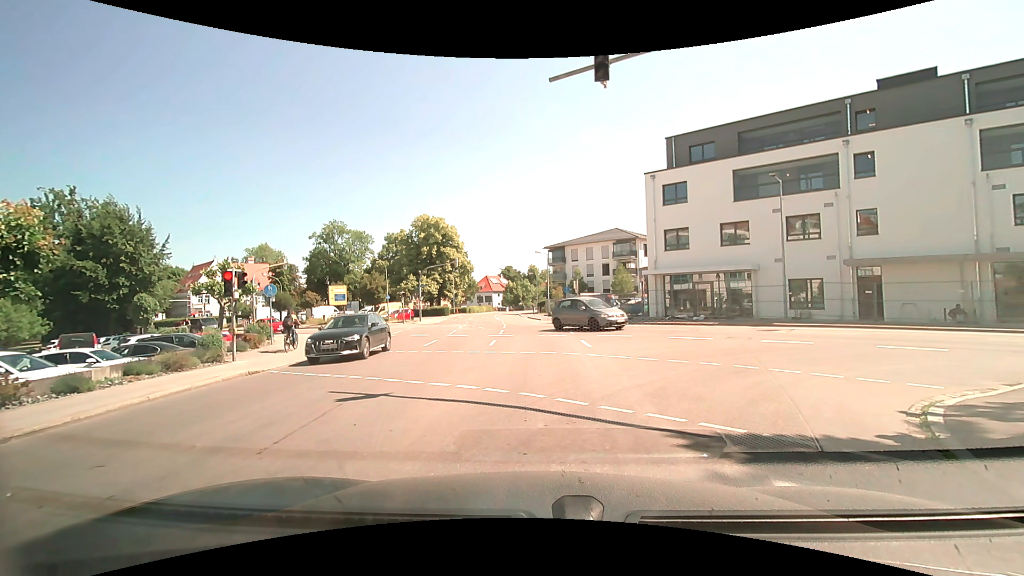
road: tertiary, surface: asphalt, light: Day
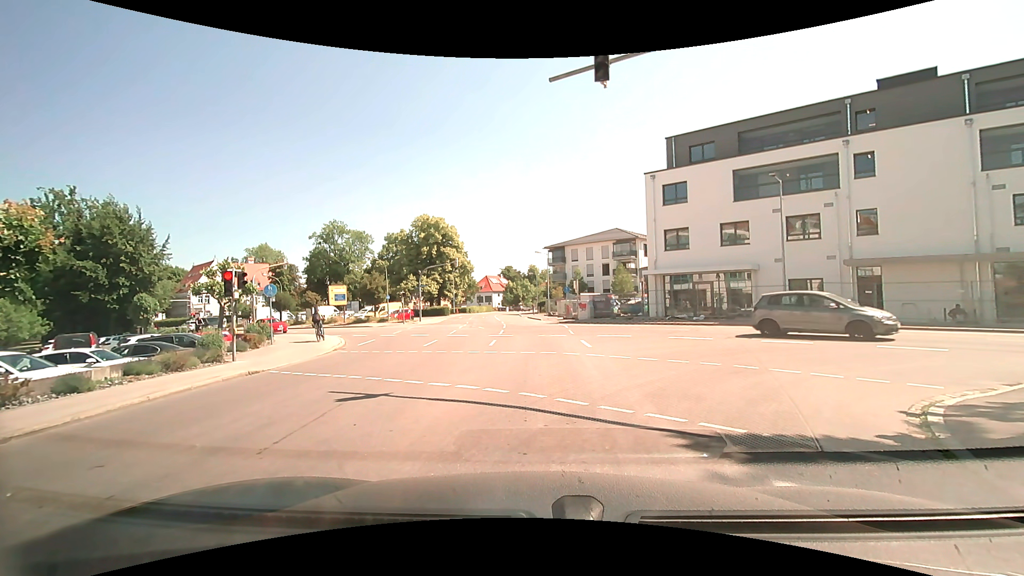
(0.0, 0.0) m; 0°
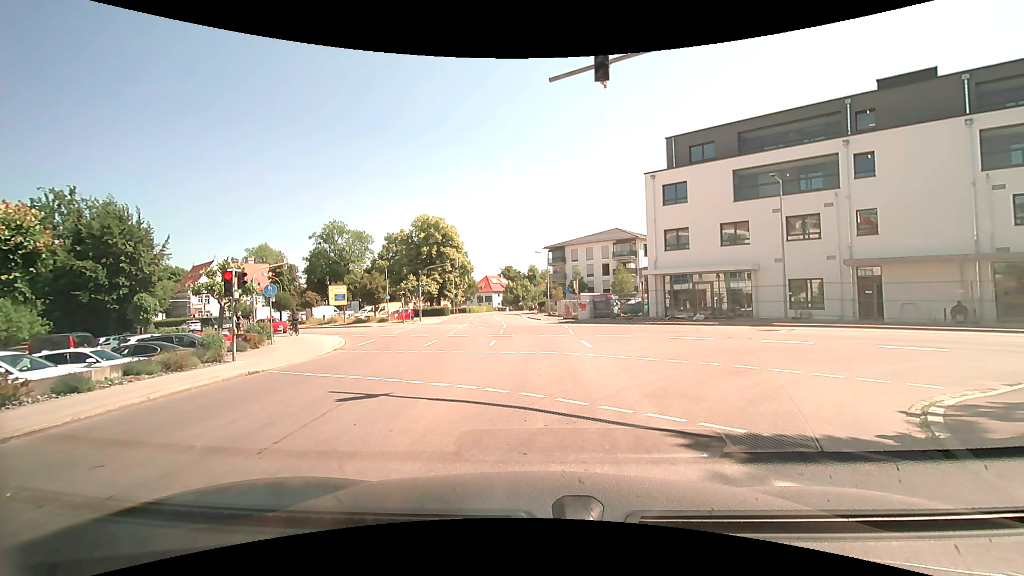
(0.0, 0.0) m; 0°
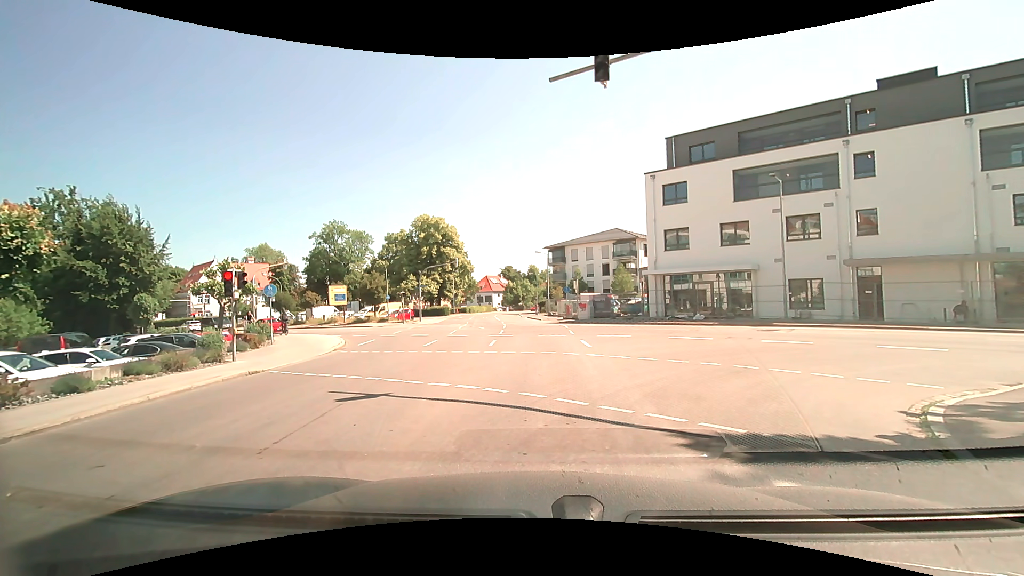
(0.0, 0.0) m; 0°
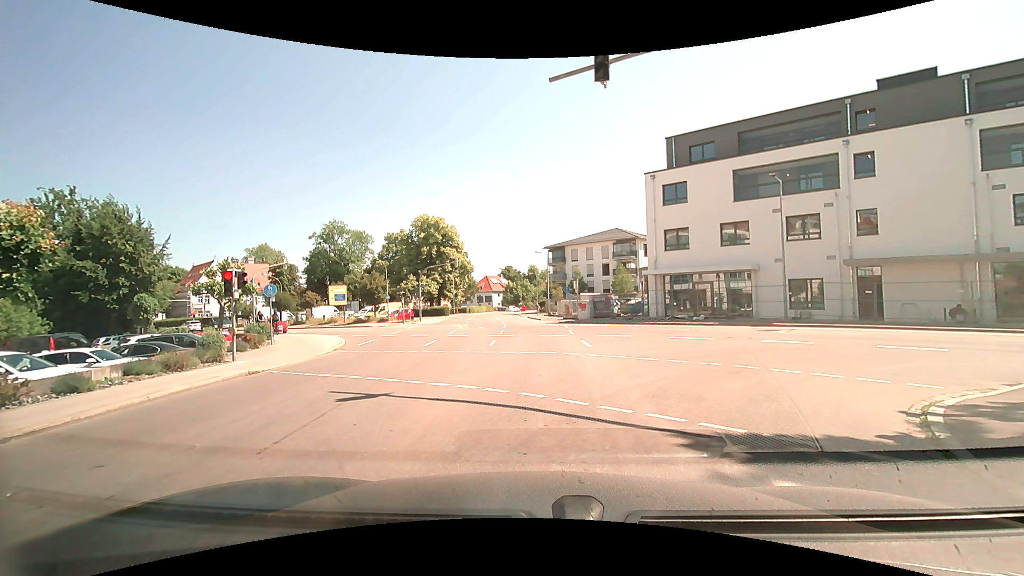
(0.0, 0.0) m; 0°
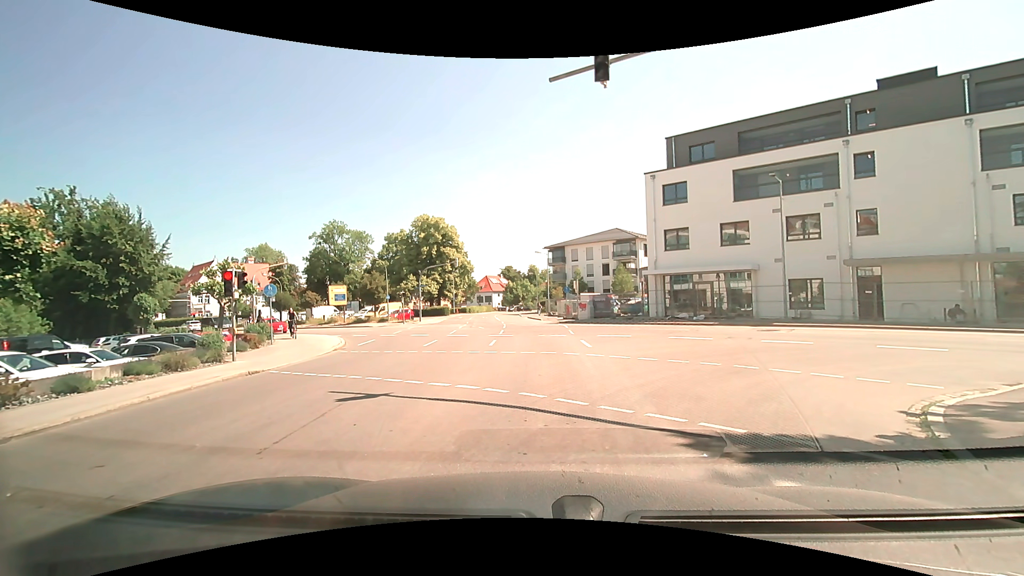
(0.0, 0.0) m; 0°
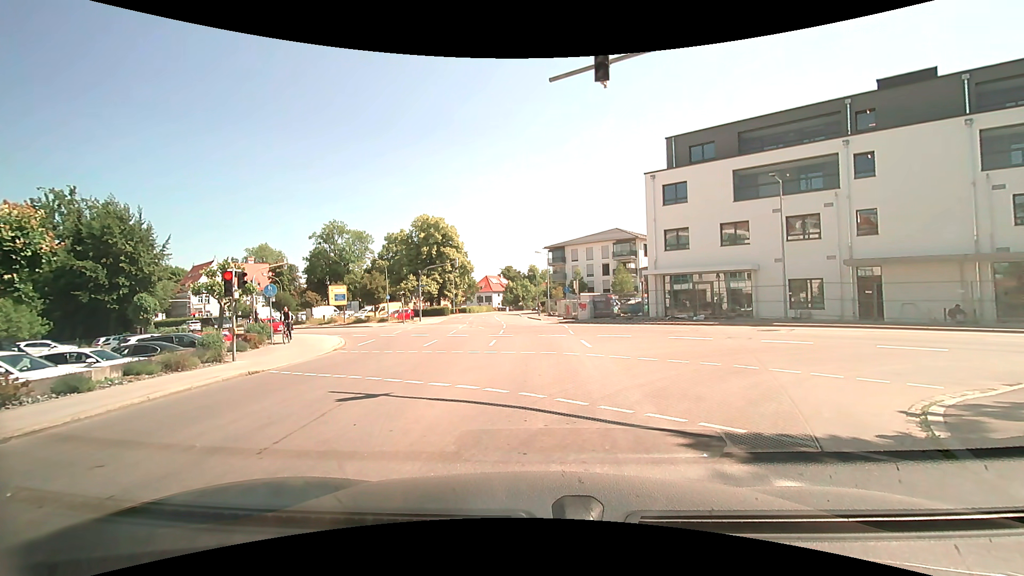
(0.0, 0.0) m; 0°
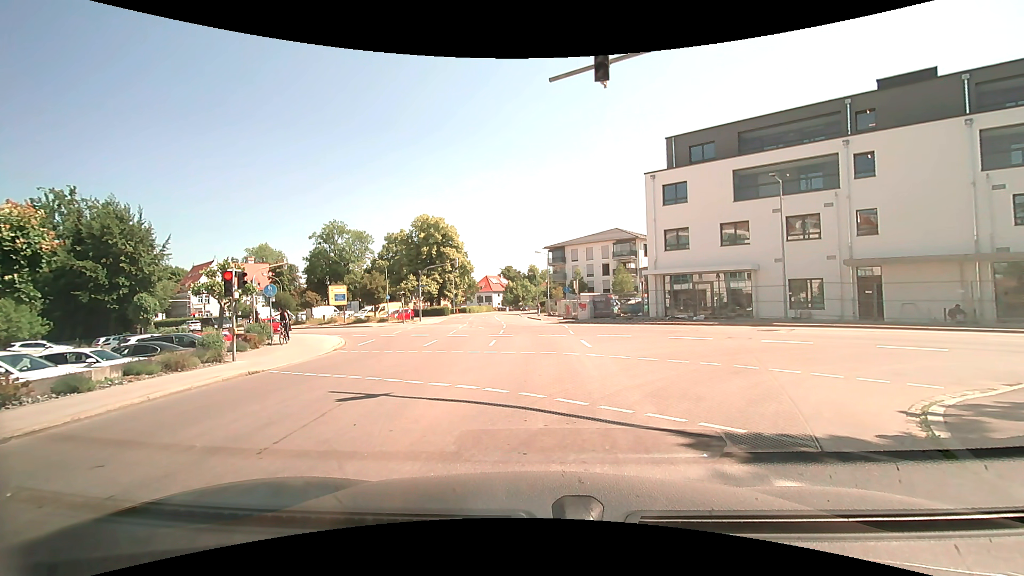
(0.0, 0.0) m; 0°
